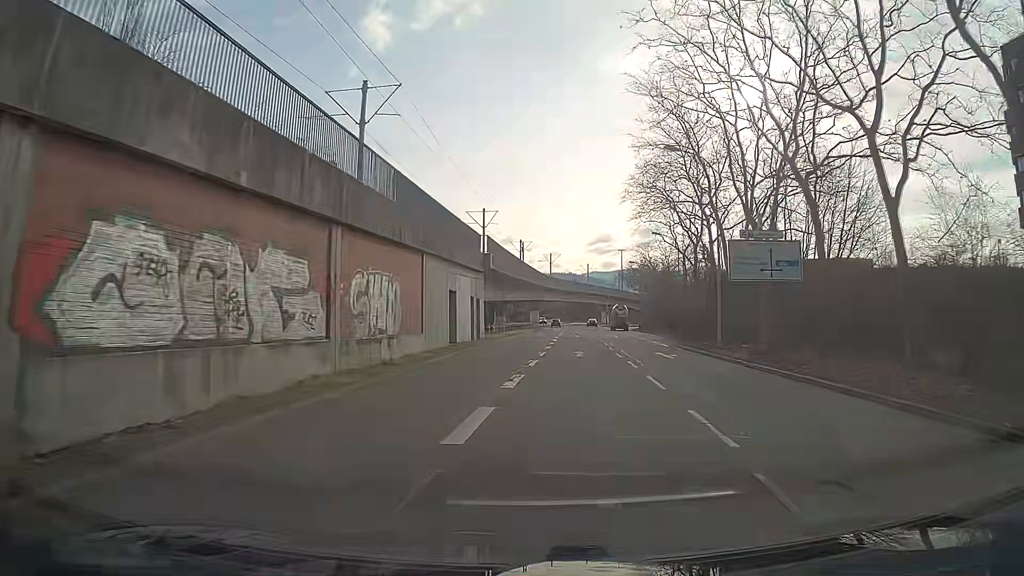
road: tertiary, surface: asphalt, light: Day
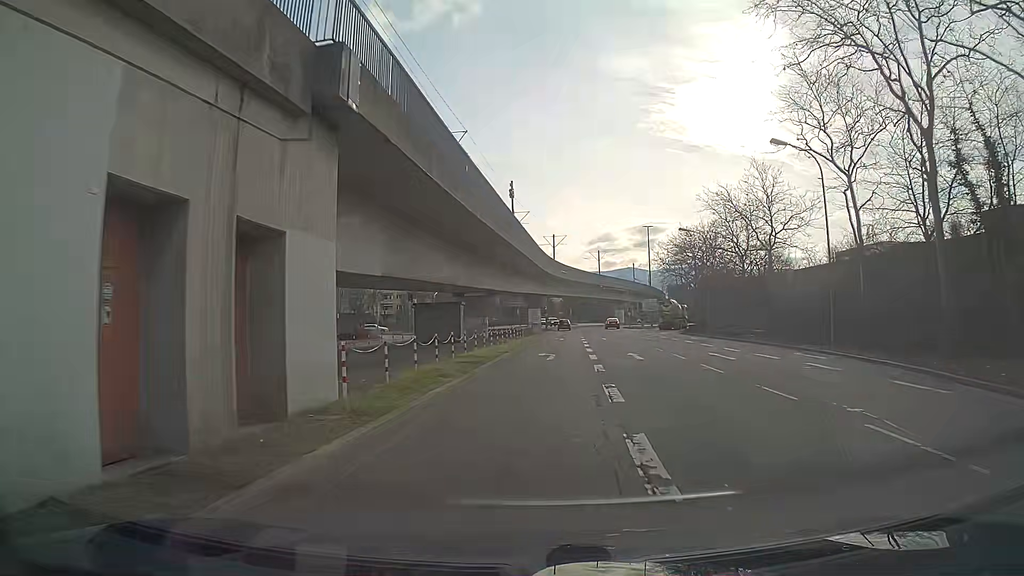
(+0.2, +32.1) m; +1°
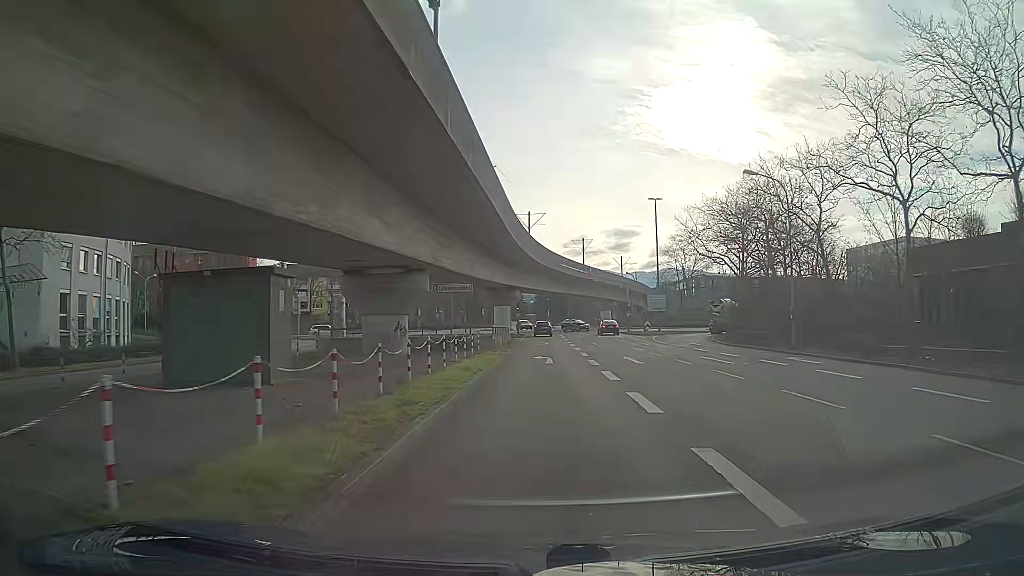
(+0.4, +24.9) m; +2°
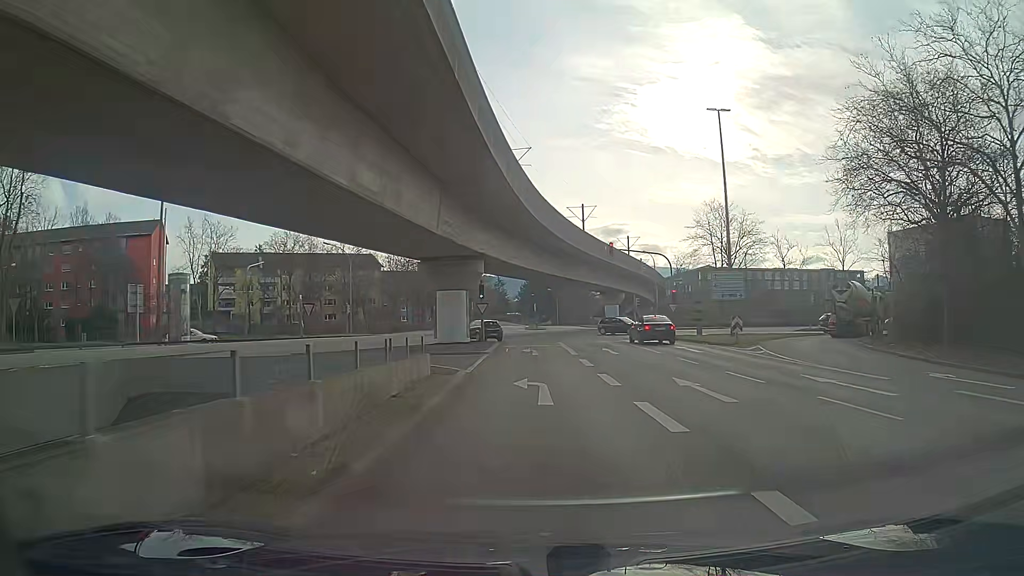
(+0.4, +32.0) m; +1°
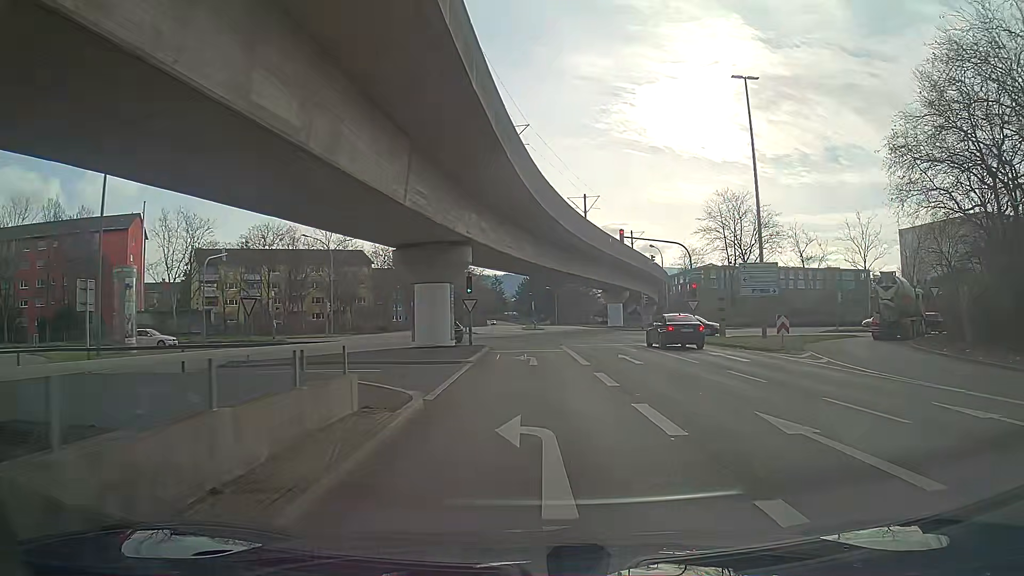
(0.0, +6.3) m; 0°
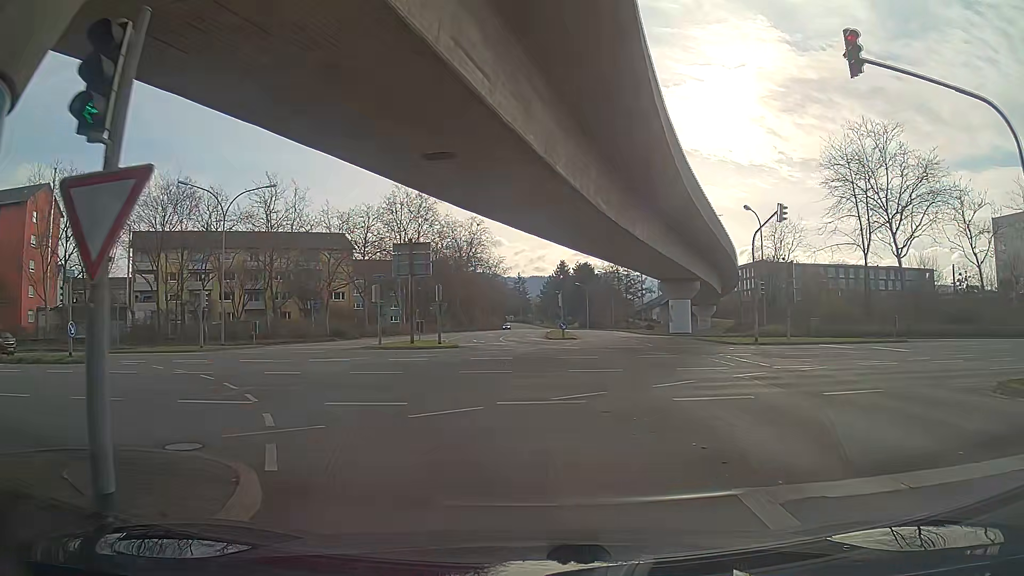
(-0.2, +28.1) m; -6°
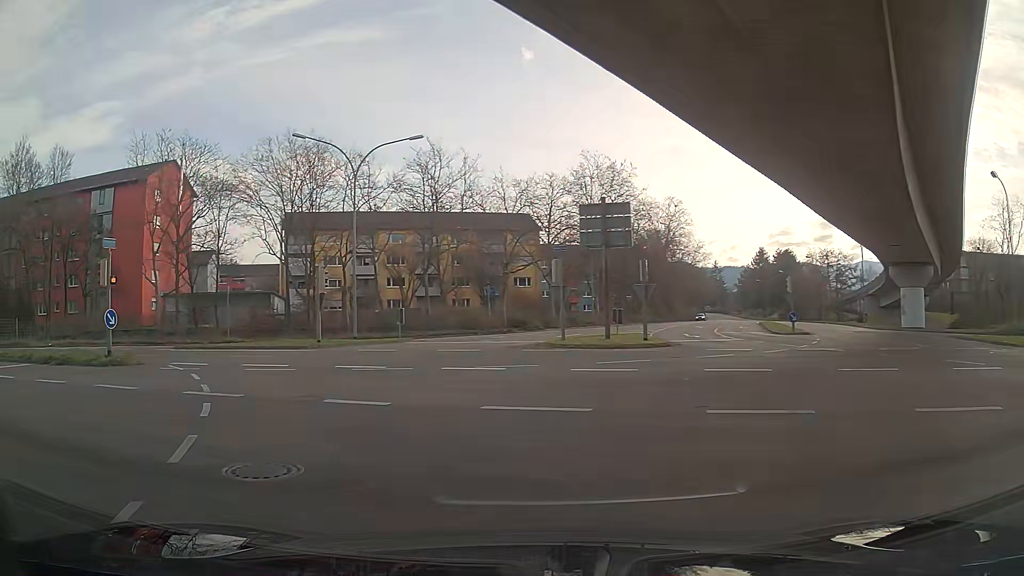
(-1.3, +9.6) m; -17°
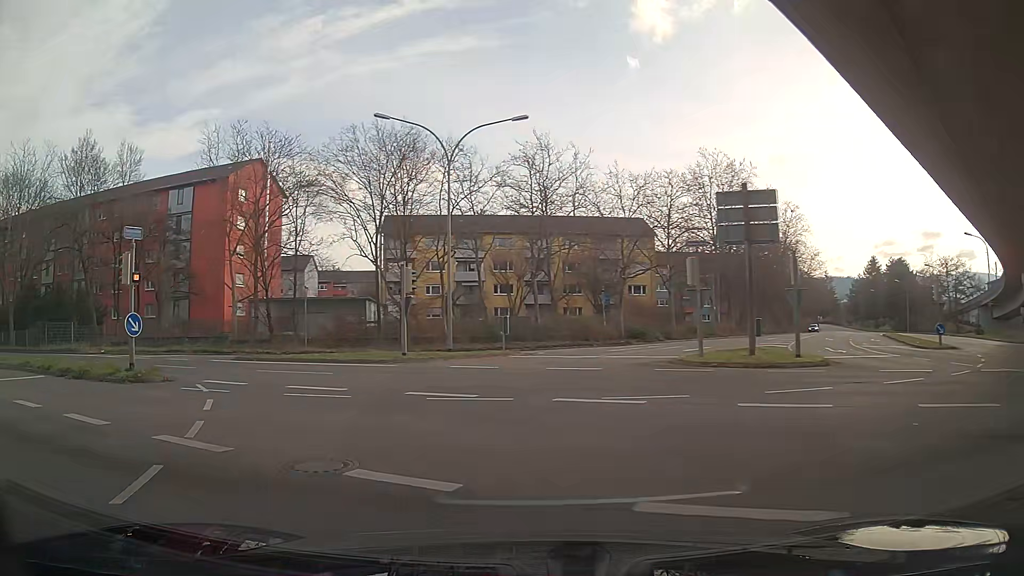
(-0.4, +4.6) m; -9°
(-2, +10) (-7, +18) (-15, +24) (-24, +29) (-33, +33) (-42, +38) (-51, +42) (-60, +47) (-69, +51) (-78, +55) m
